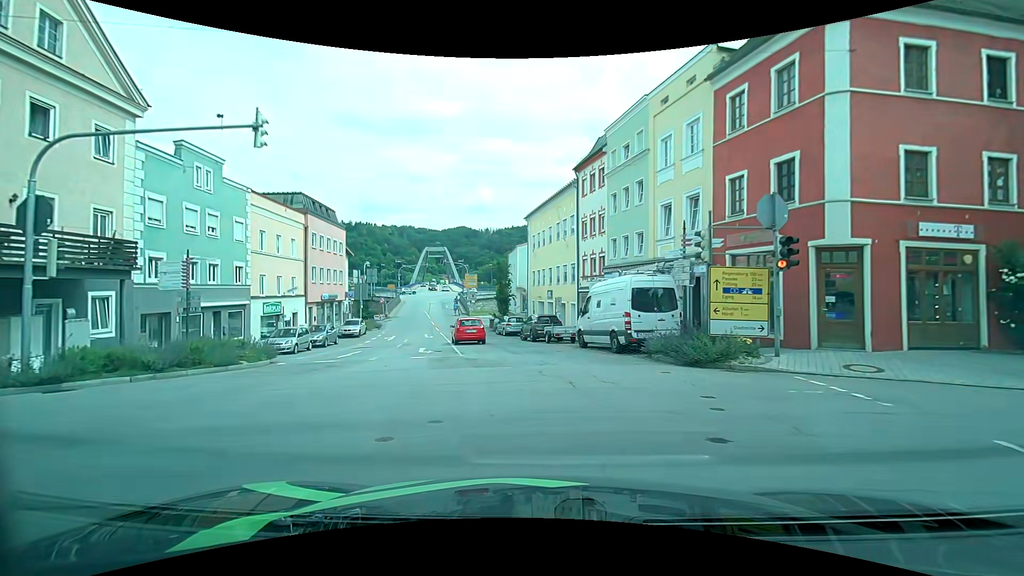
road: tertiary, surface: asphalt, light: Day
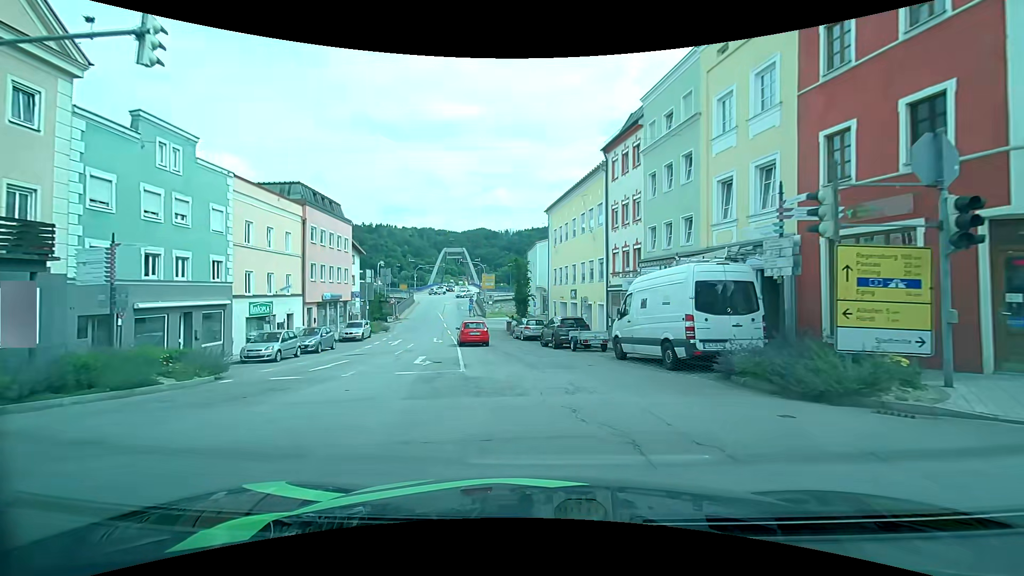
(-0.1, +4.3) m; -3°
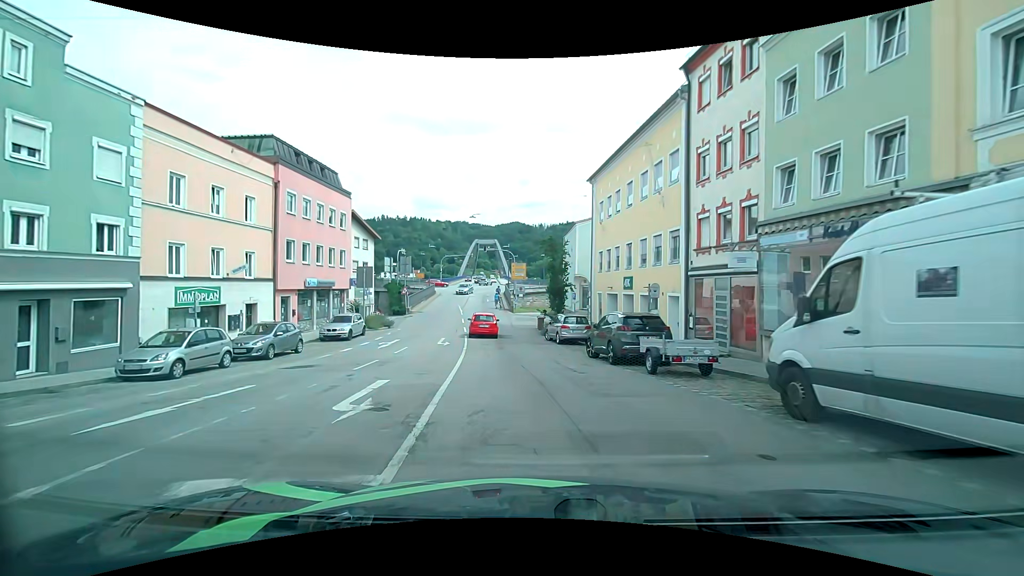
(-0.3, +9.2) m; -2°
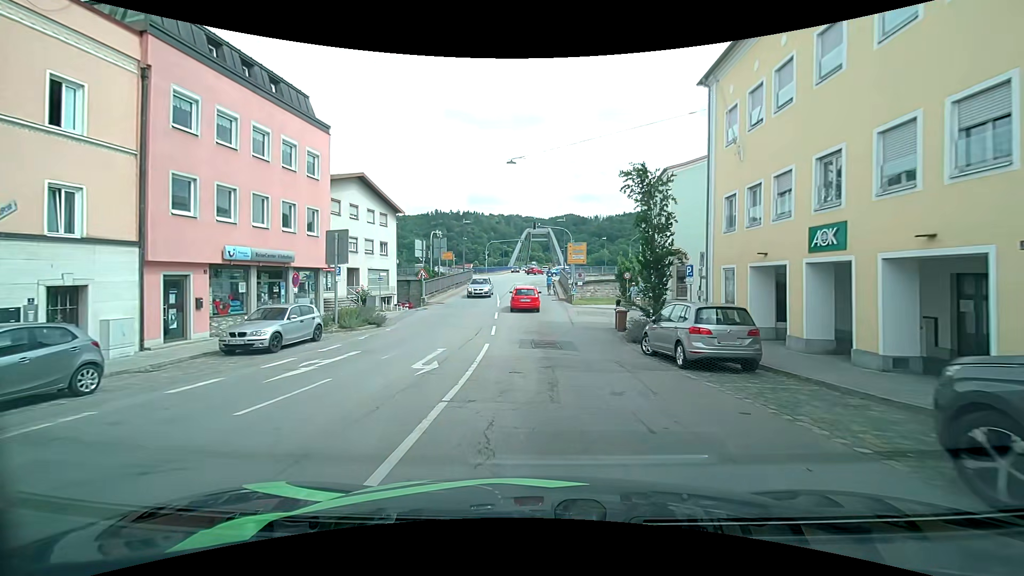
(-1.1, +13.8) m; -7°
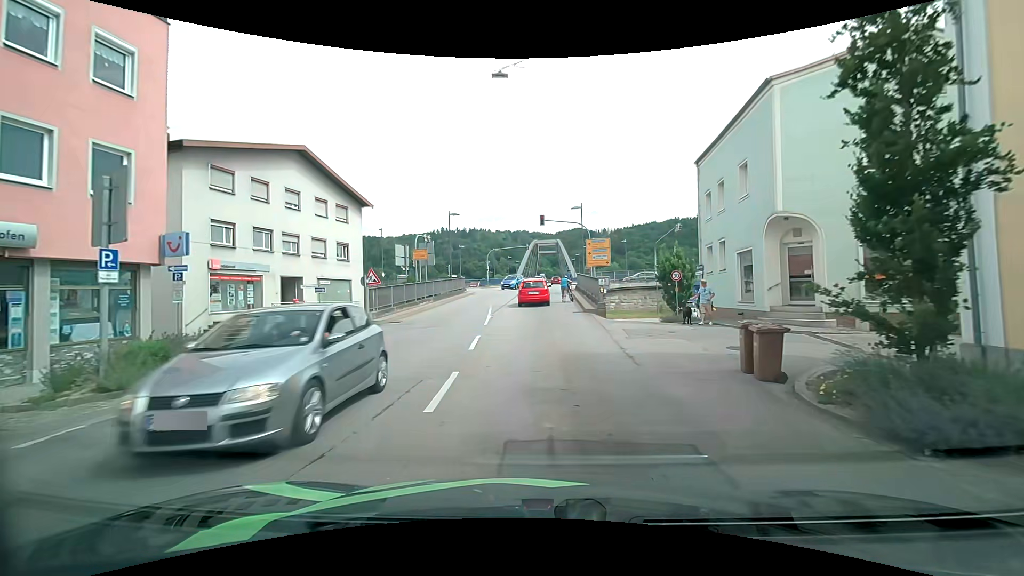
(-0.3, +12.4) m; -2°
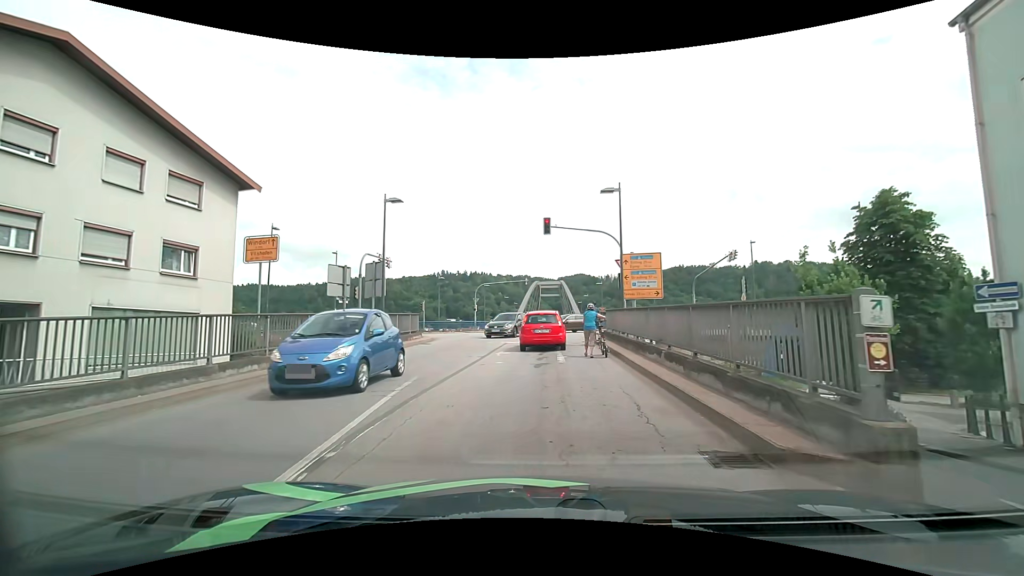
(+0.2, +17.2) m; 0°
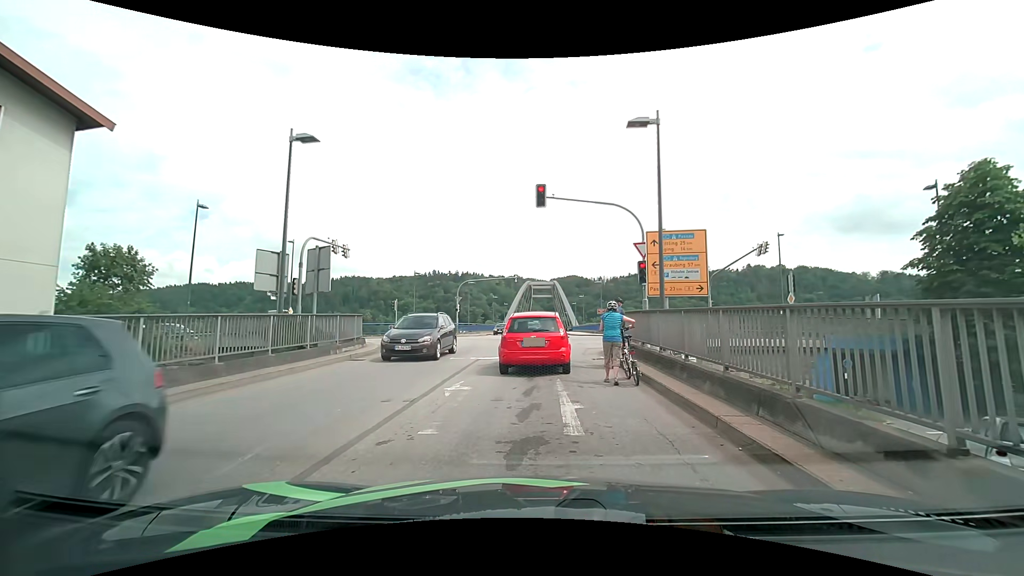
(+0.1, +7.7) m; 0°
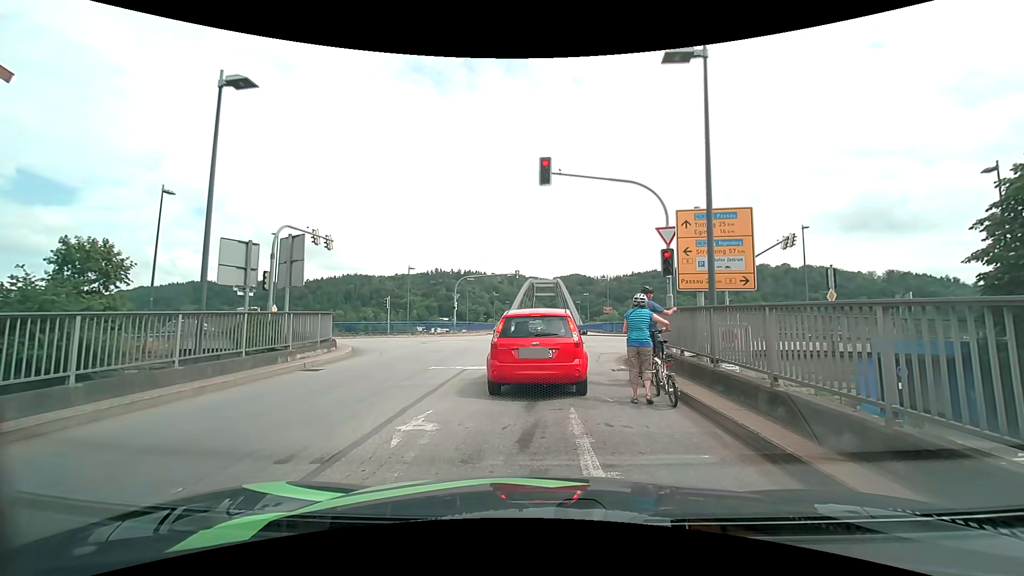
(0.0, +3.3) m; +2°
(0, +10) (0, +20) (+5, +28) (+14, +32) (+24, +32) (+34, +31) (+44, +31) (+54, +31) (+64, +31) (+74, +31) m
